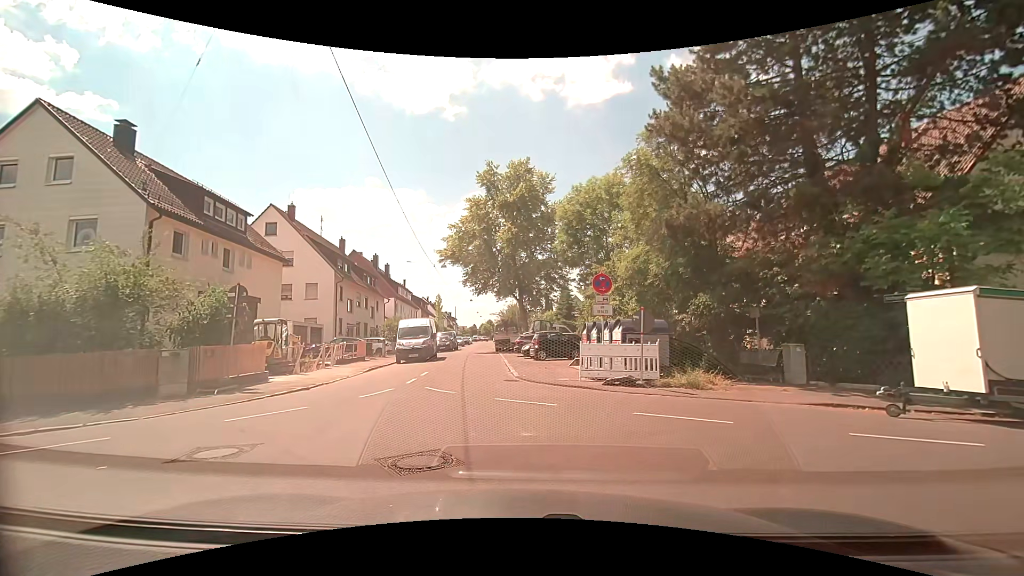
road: residential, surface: asphalt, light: Day
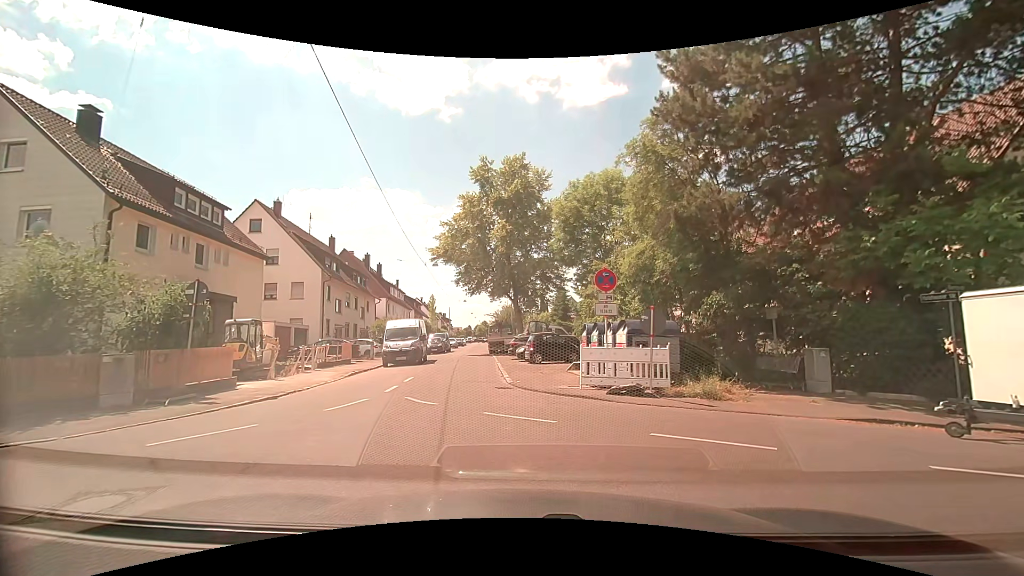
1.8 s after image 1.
(0.0, +1.5) m; 0°
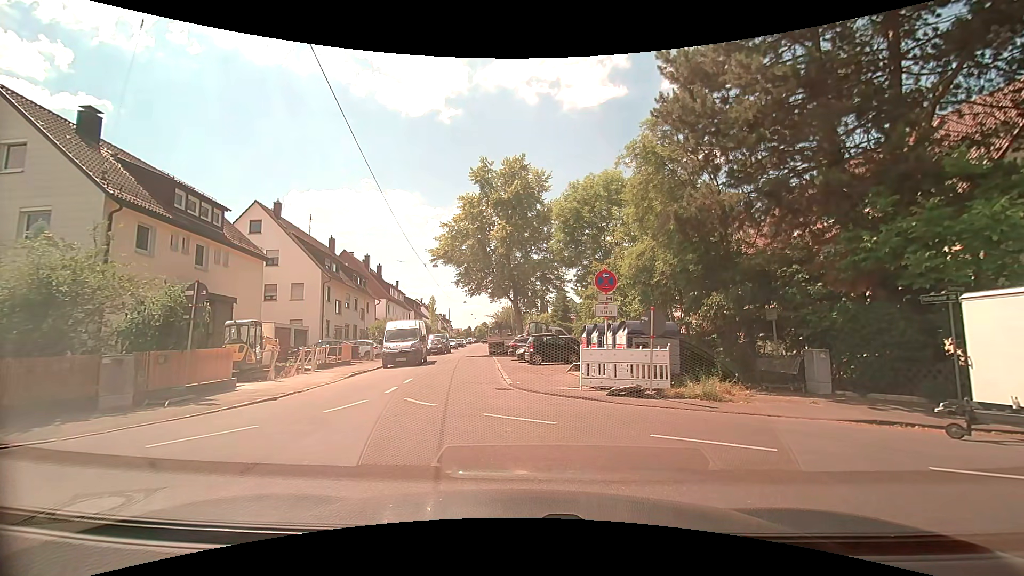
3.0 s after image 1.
(0.0, +0.1) m; 0°
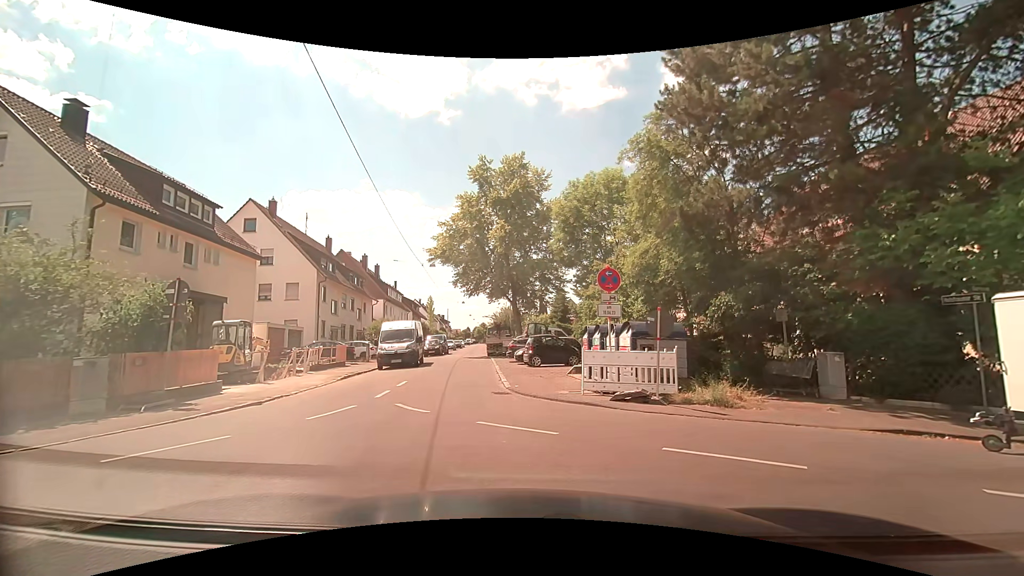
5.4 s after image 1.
(0.0, +0.7) m; 0°
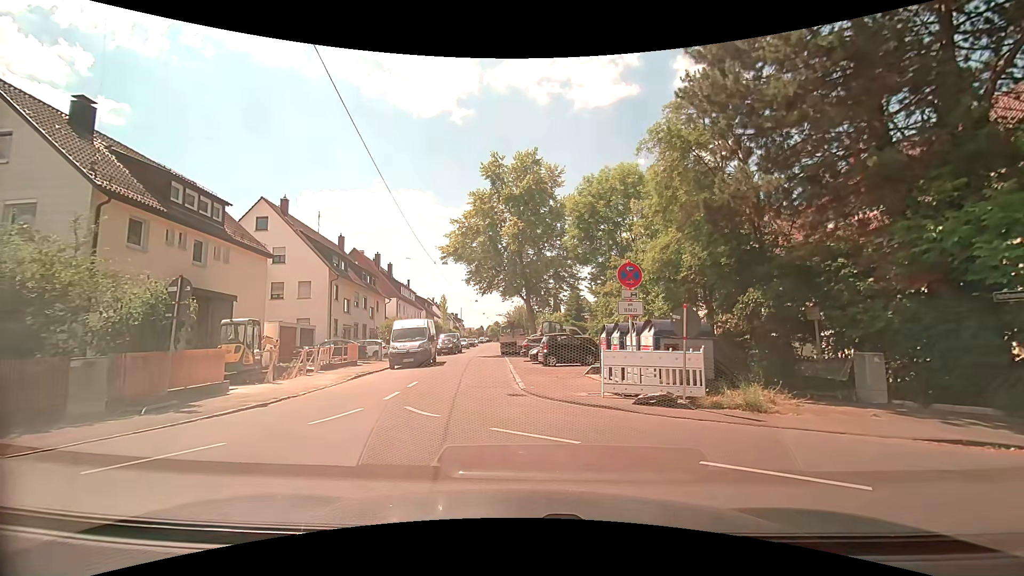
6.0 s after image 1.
(0.0, +0.7) m; 0°
